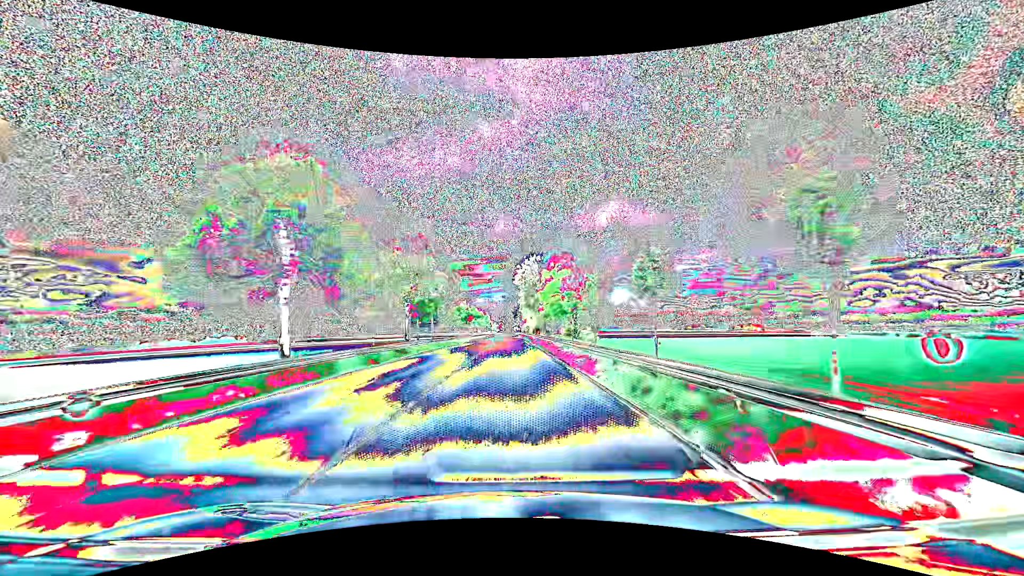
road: primary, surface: asphalt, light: Day
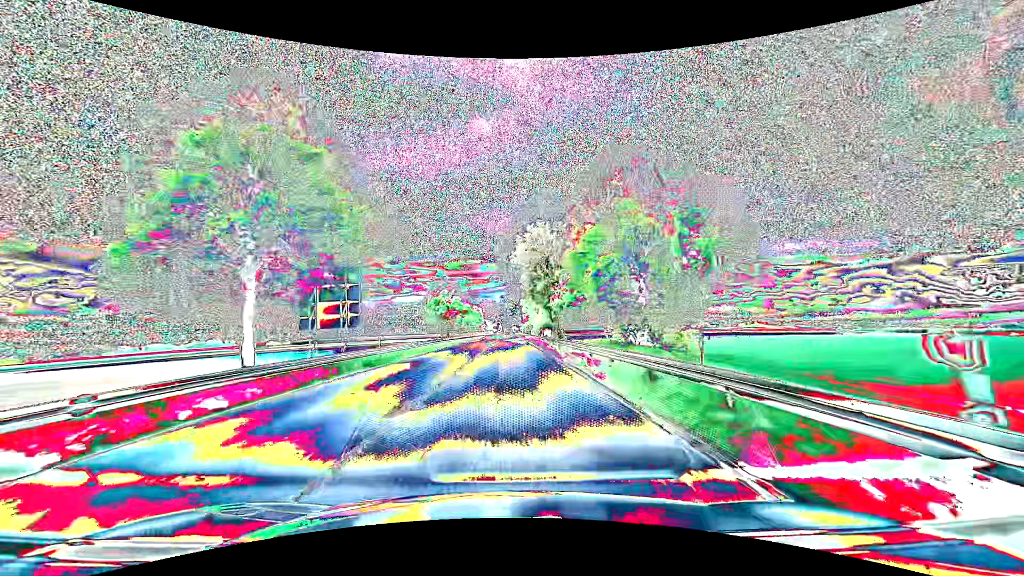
(+0.2, +31.7) m; 0°
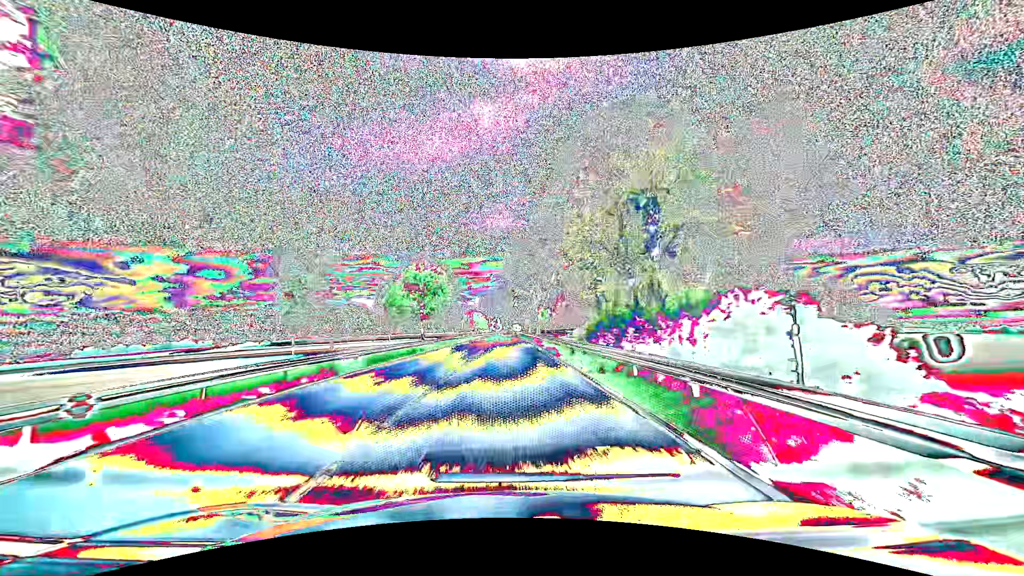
(+0.3, +79.3) m; 0°
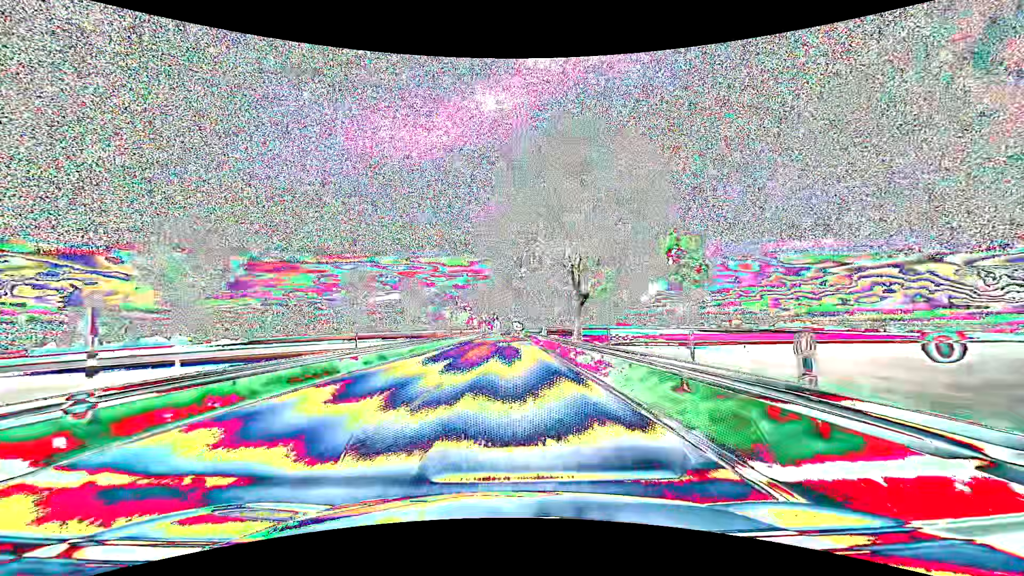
(-0.2, +63.4) m; 0°
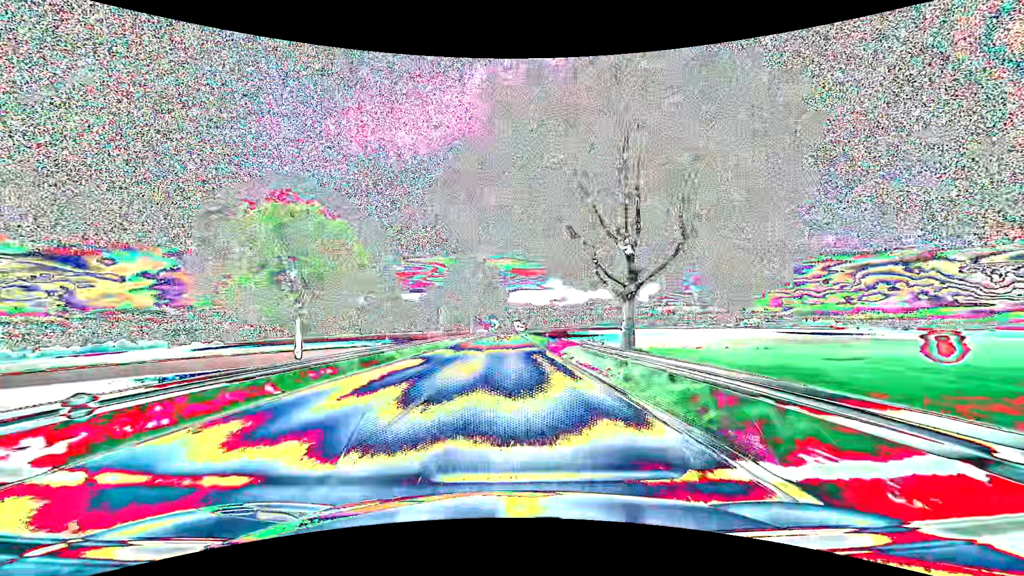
(+0.2, +63.4) m; 0°
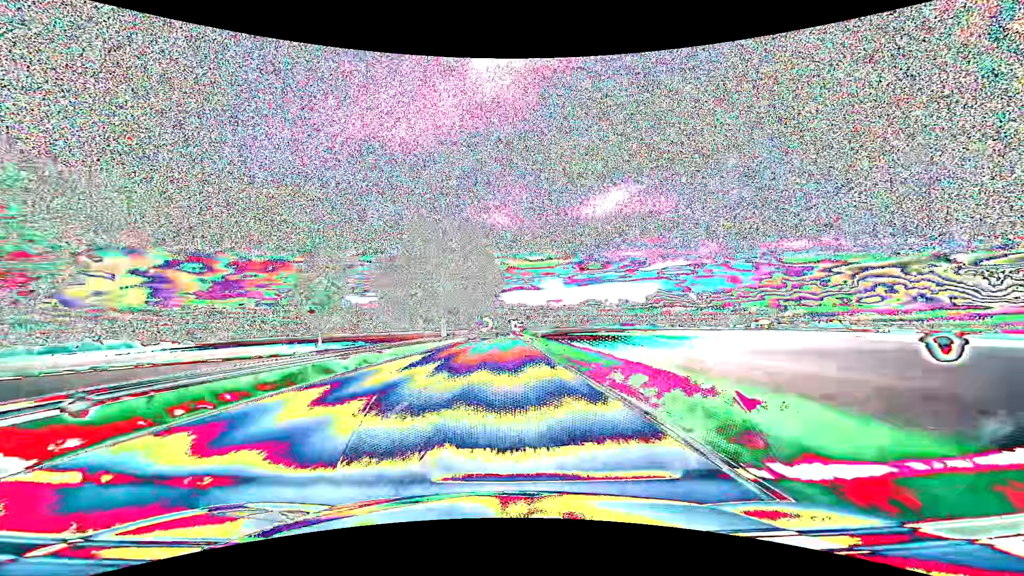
(+0.2, +47.5) m; 0°
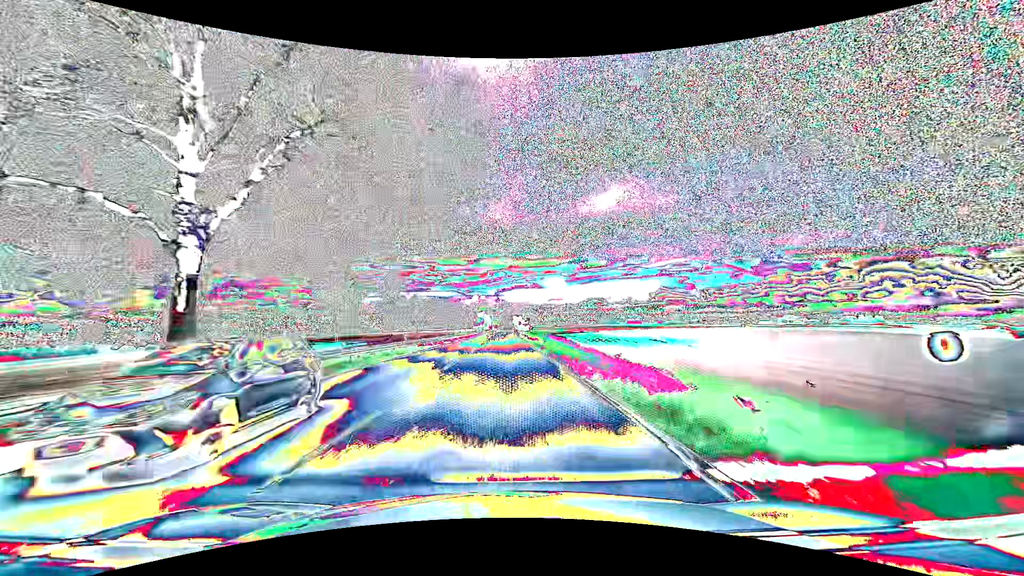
(-0.1, +63.4) m; 0°
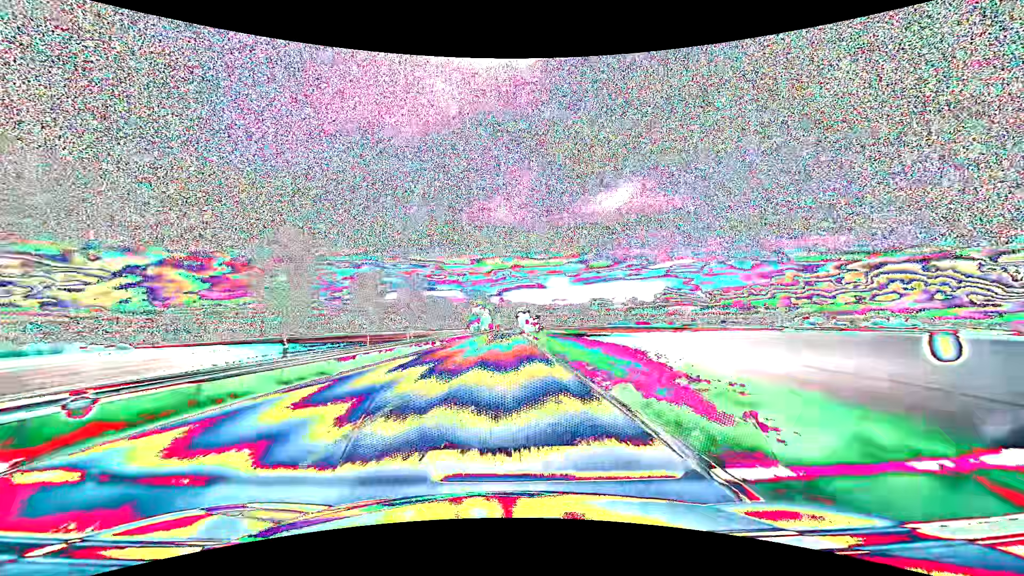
(-0.2, +47.6) m; 0°
(0, +10) (0, +20) (0, +30) (0, +40) (0, +50) (0, +60) (0, +70) (0, +80) (0, +90) (0, +100) m
